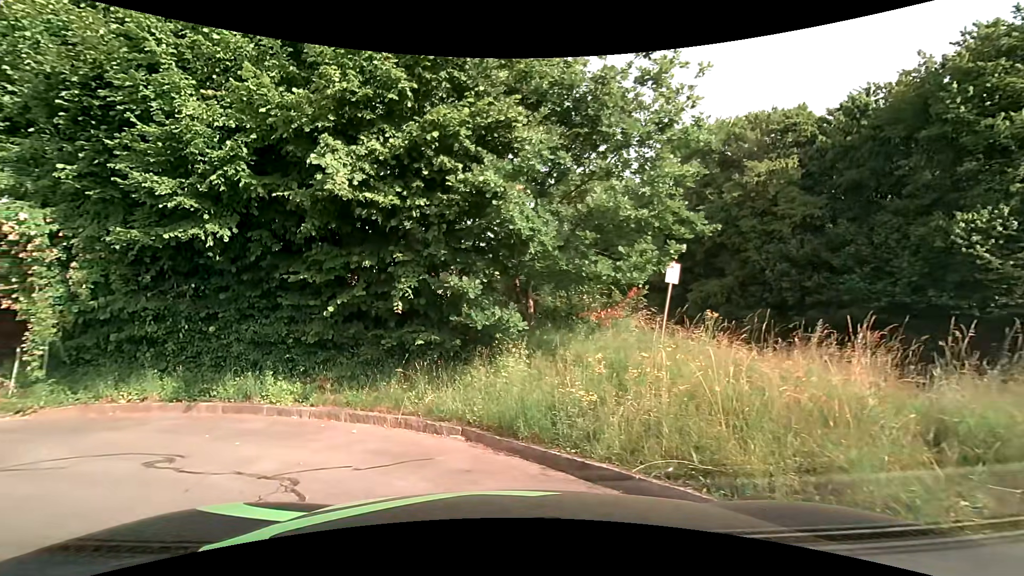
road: residential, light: Day
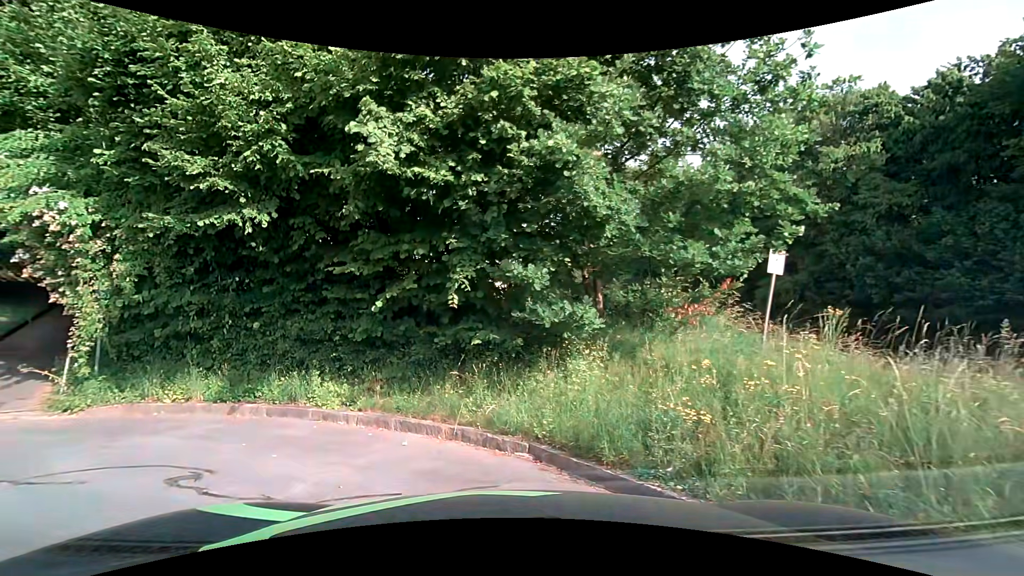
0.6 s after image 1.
(0.0, +1.0) m; -6°
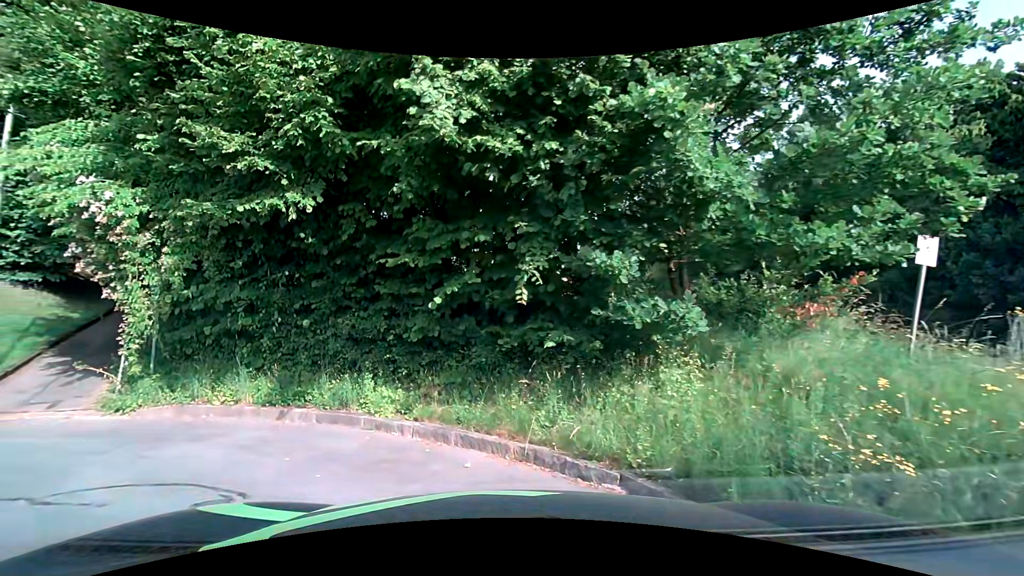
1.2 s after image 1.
(0.0, +1.0) m; -7°
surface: asphalt
